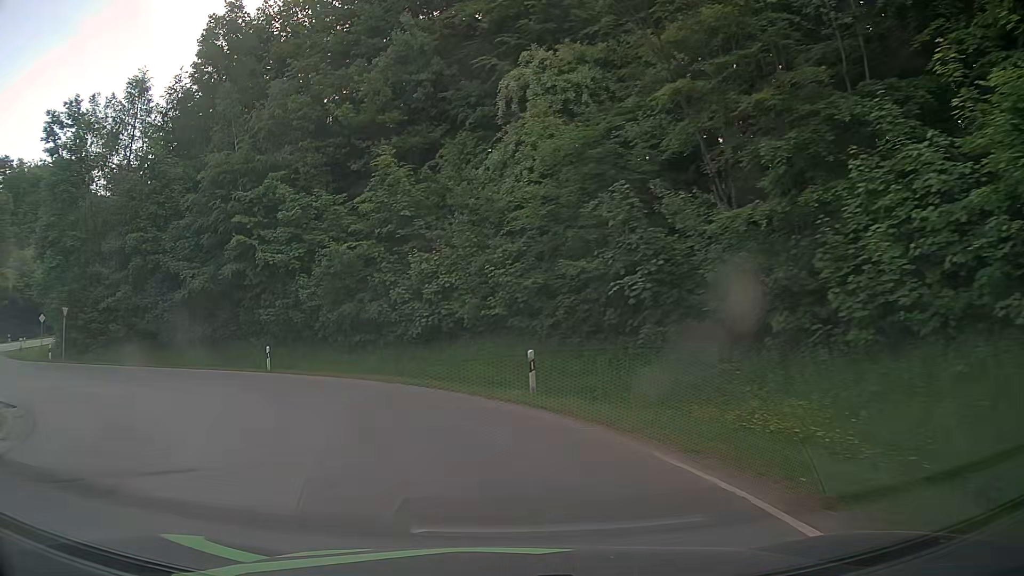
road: tertiary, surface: asphalt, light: Day
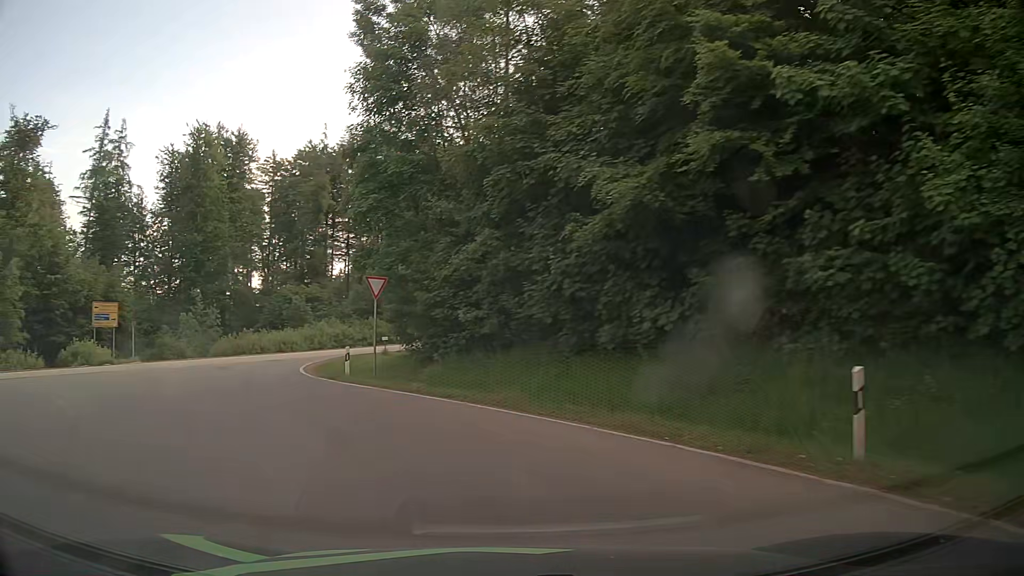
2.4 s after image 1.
(-7.1, +19.6) m; -43°
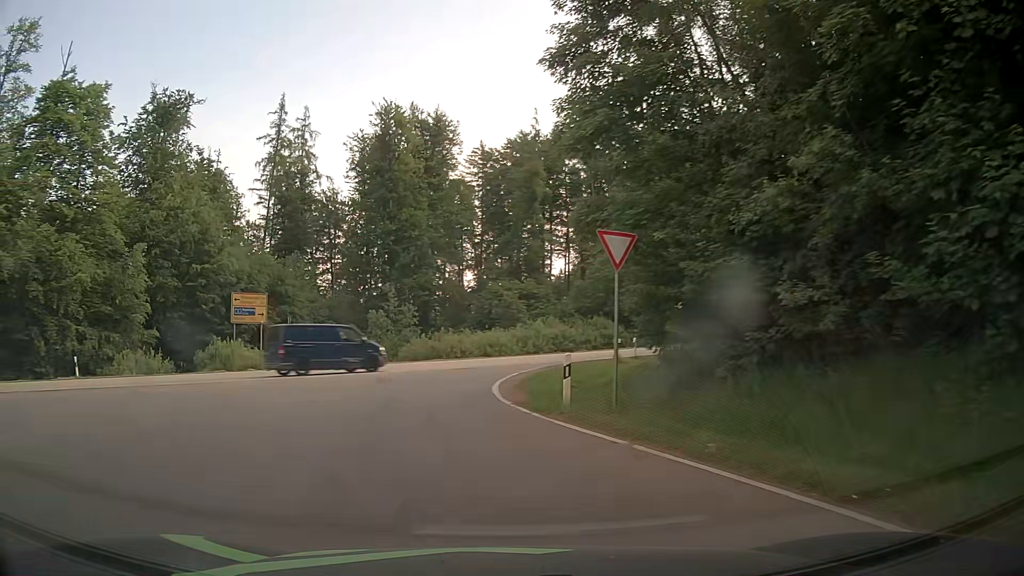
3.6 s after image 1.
(-1.8, +9.1) m; -20°
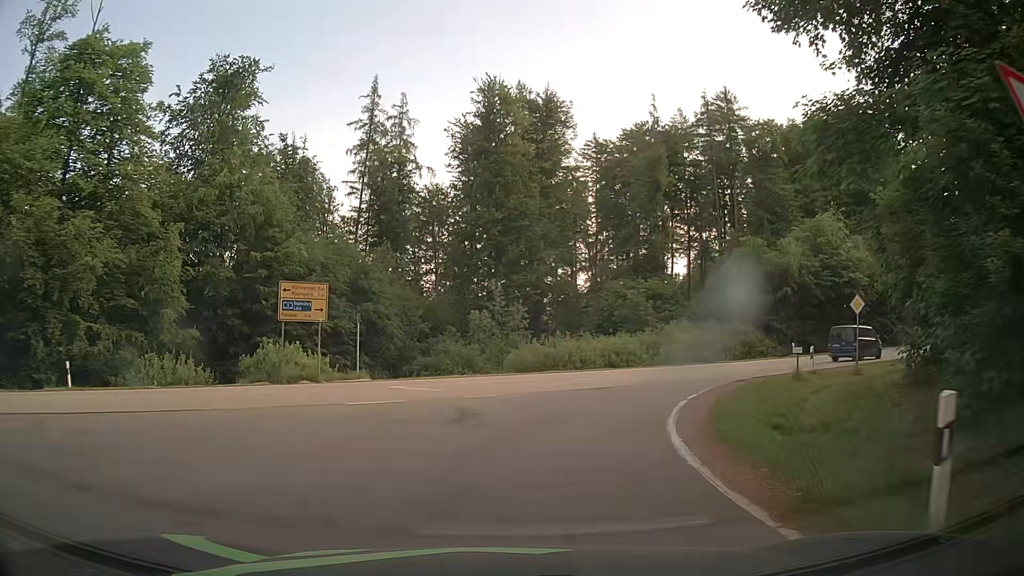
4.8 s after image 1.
(-0.9, +8.5) m; -10°
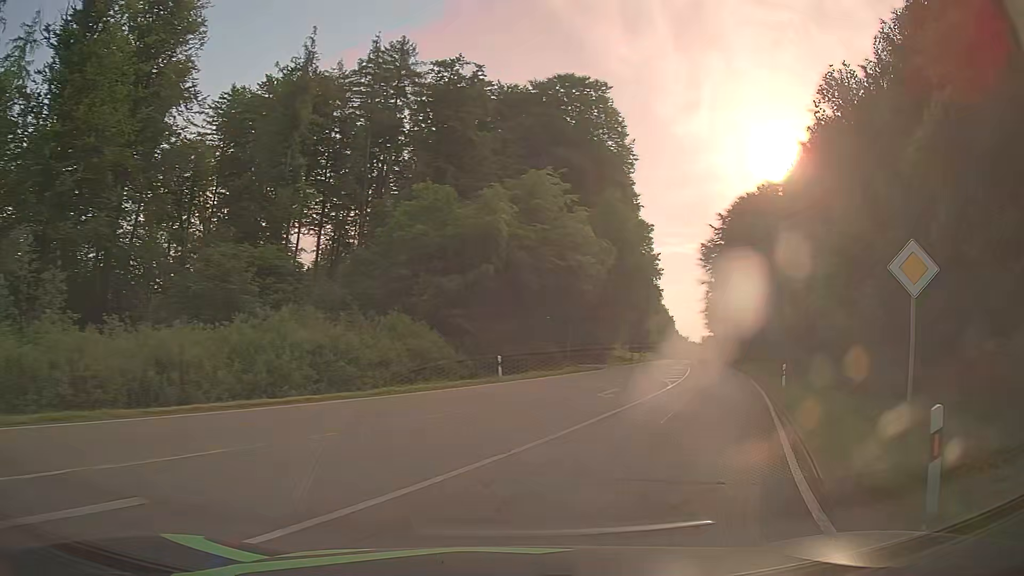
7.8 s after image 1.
(+4.4, +21.4) m; +31°
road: secondary
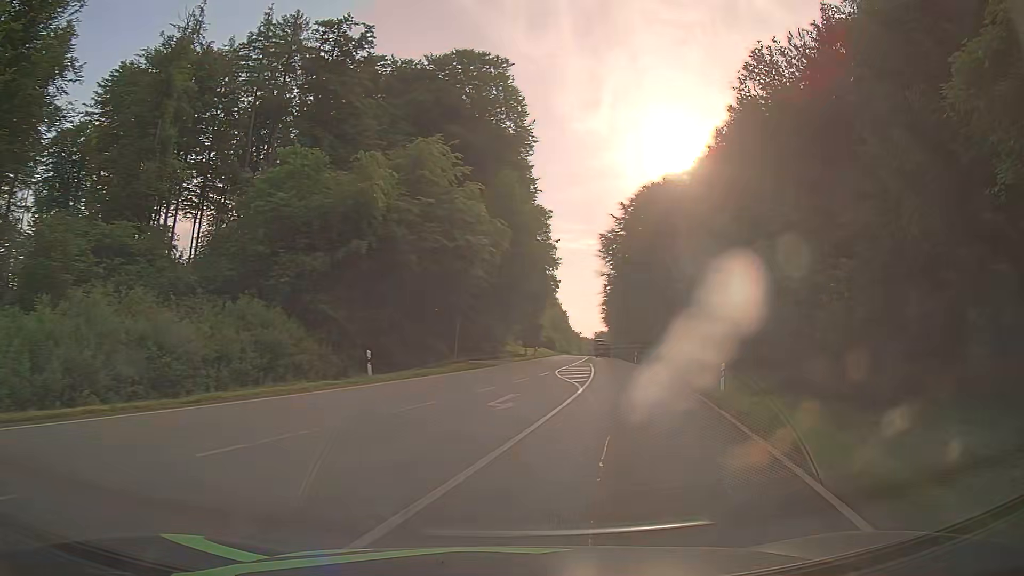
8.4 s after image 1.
(+0.4, +5.6) m; +9°
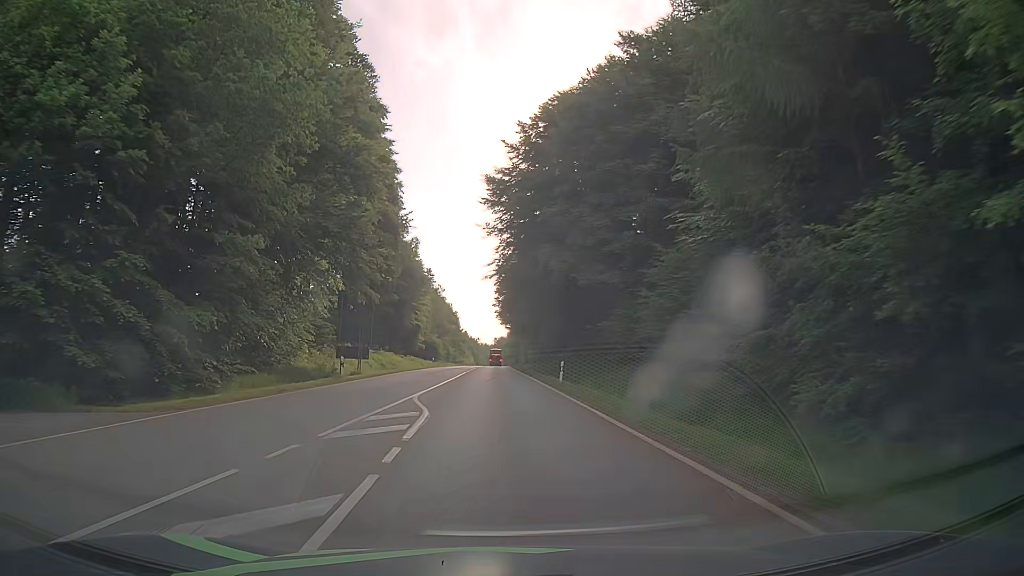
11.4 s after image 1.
(+6.5, +37.7) m; +9°
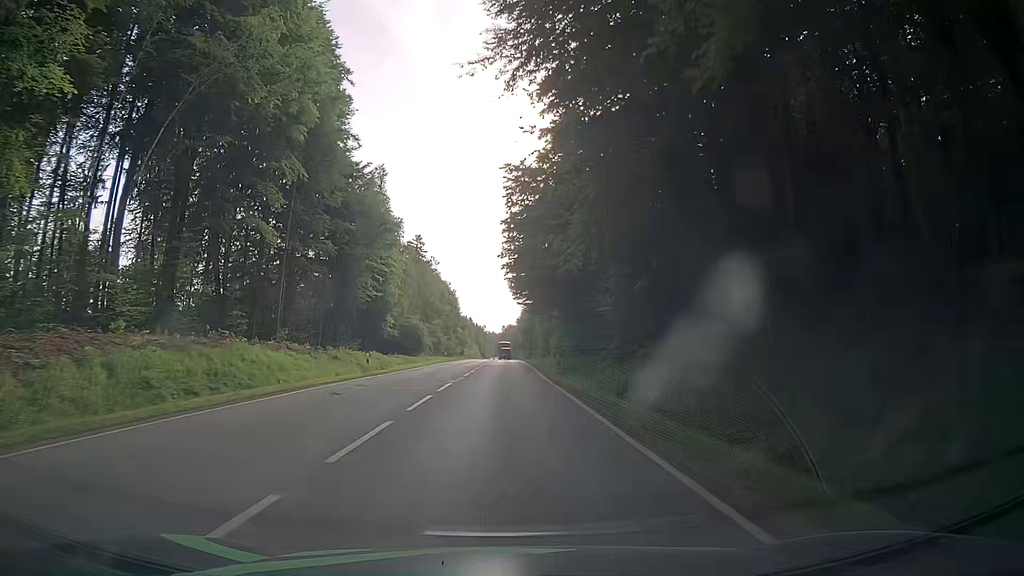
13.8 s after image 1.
(-0.8, +40.0) m; -1°
(0, +10) (0, +20) (0, +30) (0, +40) (0, +50) (+1, +60) (+1, +70) (+1, +80) (+1, +90) (+1, +100) m
